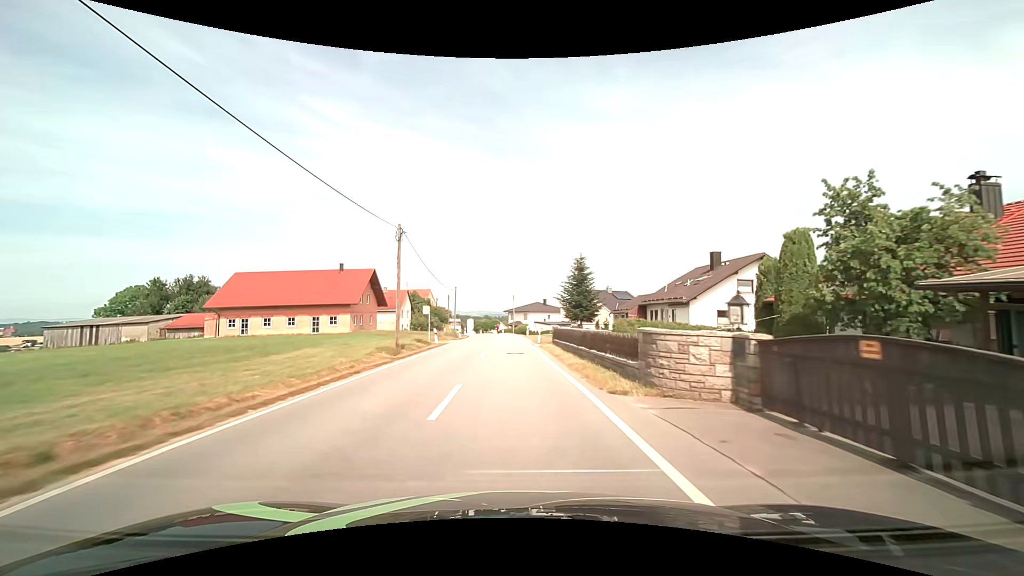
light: Day
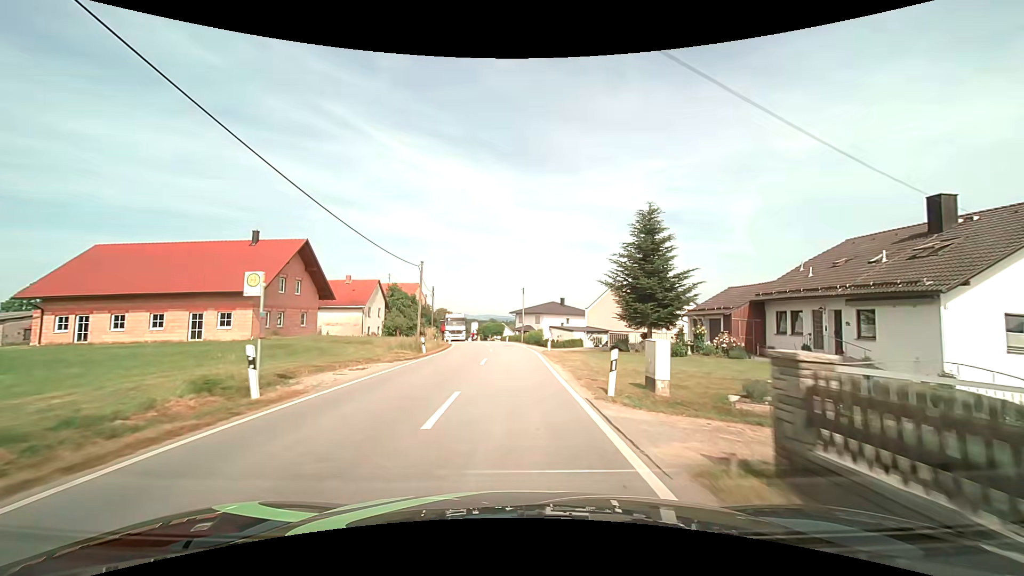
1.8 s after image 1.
(-0.3, +24.0) m; -1°
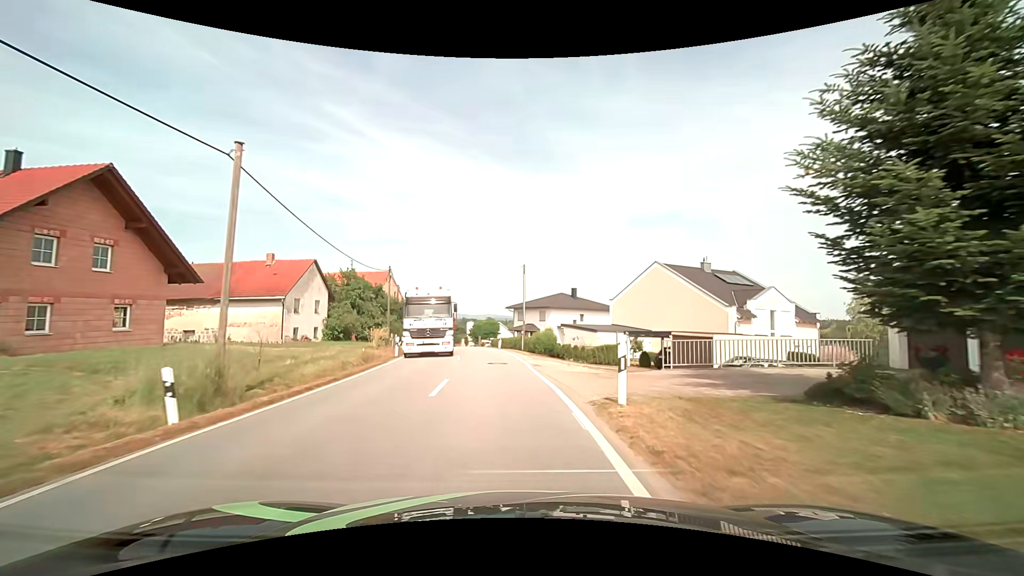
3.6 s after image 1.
(+0.2, +20.2) m; 0°
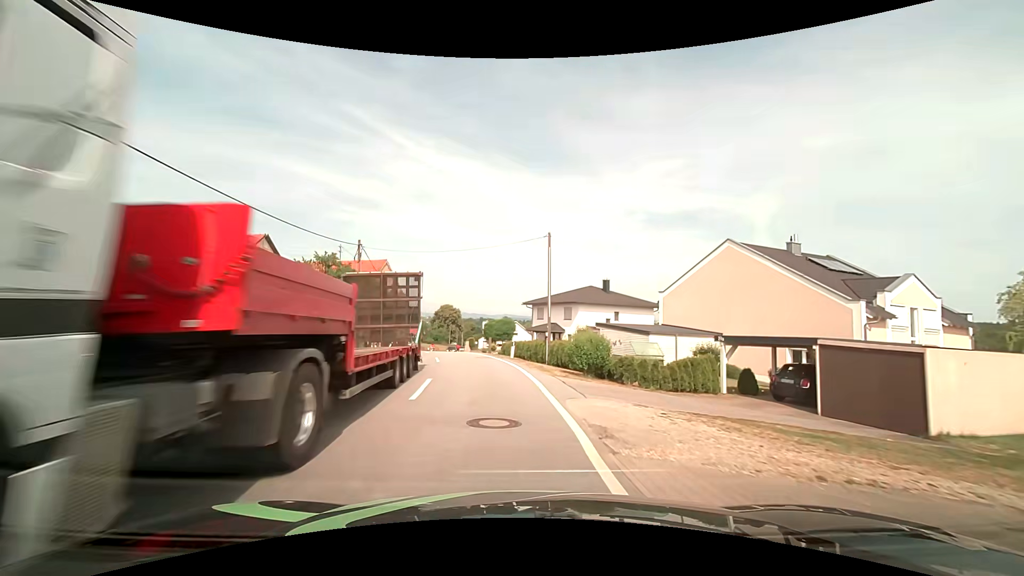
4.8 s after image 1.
(-0.1, +12.4) m; -2°
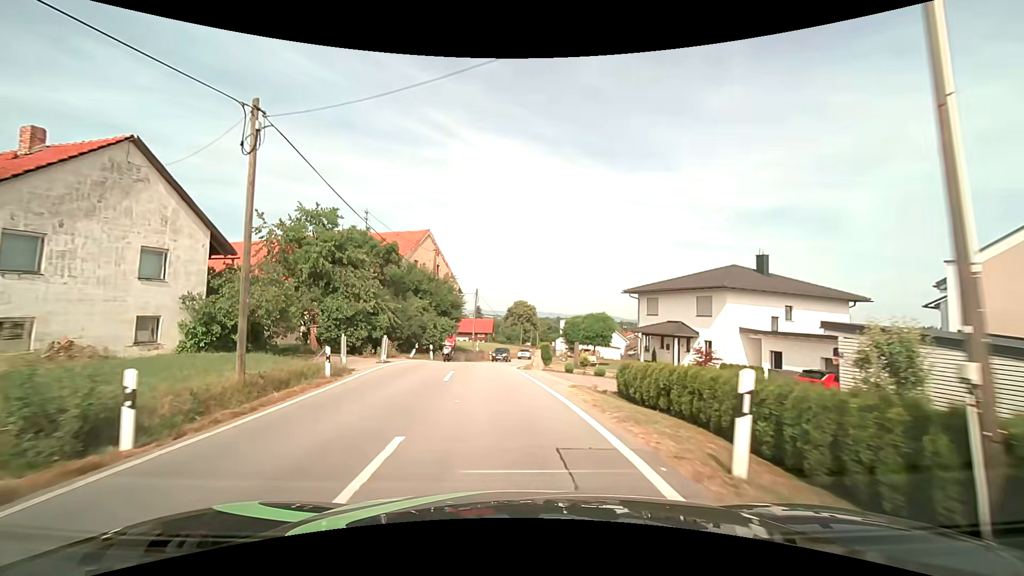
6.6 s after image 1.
(-1.4, +19.6) m; -9°
(0, +10) (-1, +20) (-1, +30) (0, +40) (+1, +50) (+2, +60) (+3, +70) (+4, +80) (+6, +90) (+7, +99) m
